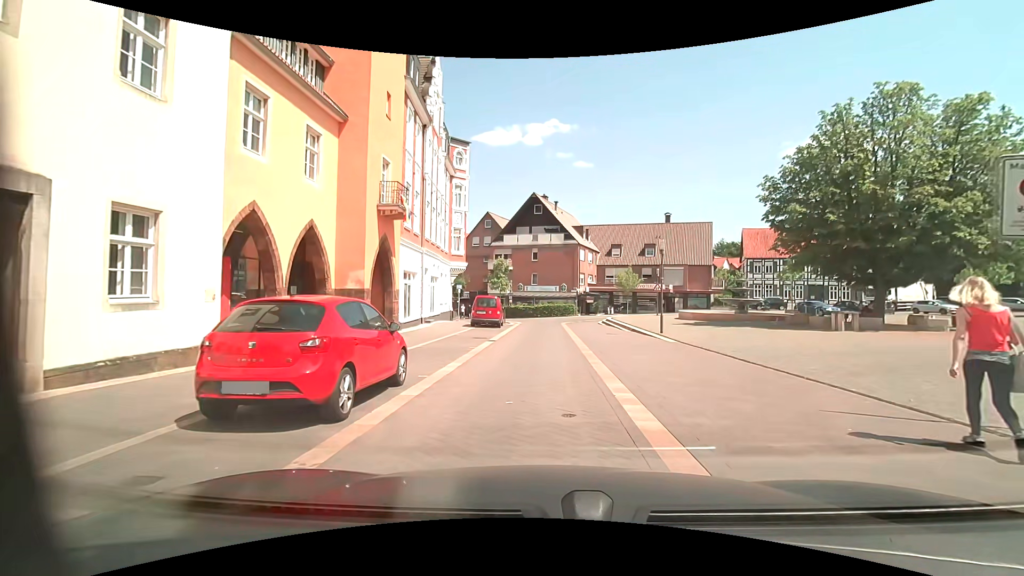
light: Day
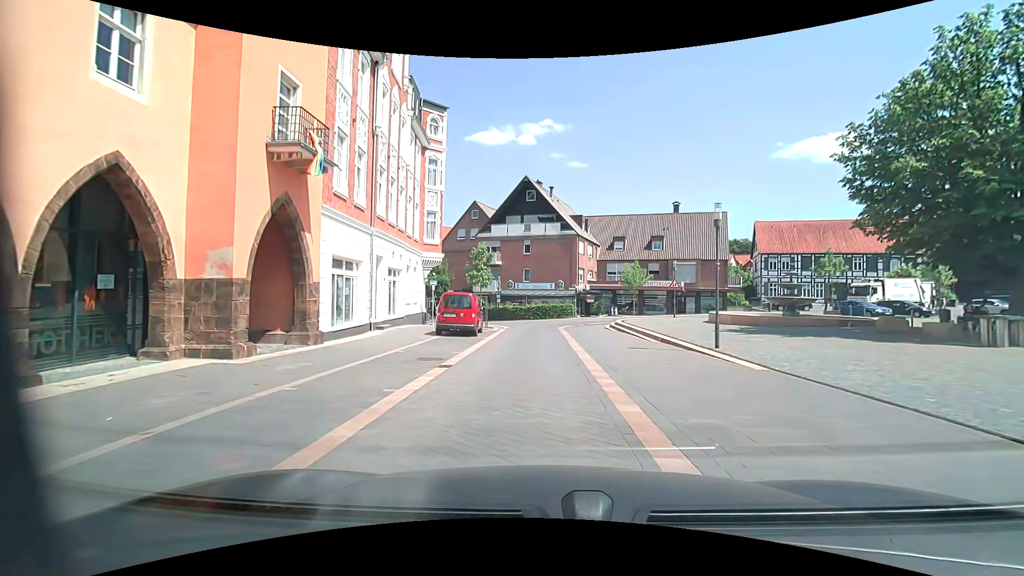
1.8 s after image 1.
(+0.1, +7.8) m; 0°
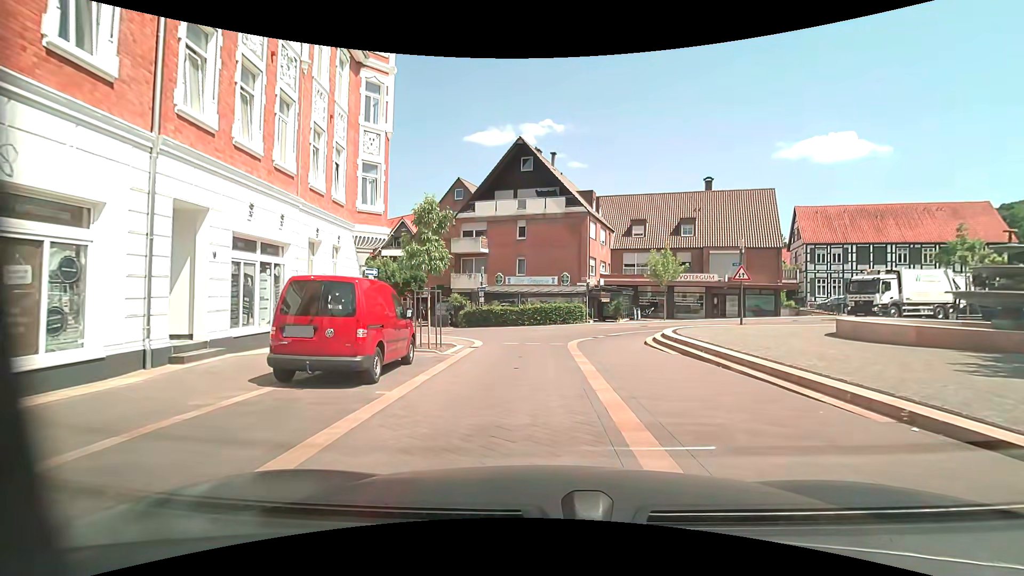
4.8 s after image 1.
(+0.3, +12.4) m; +1°
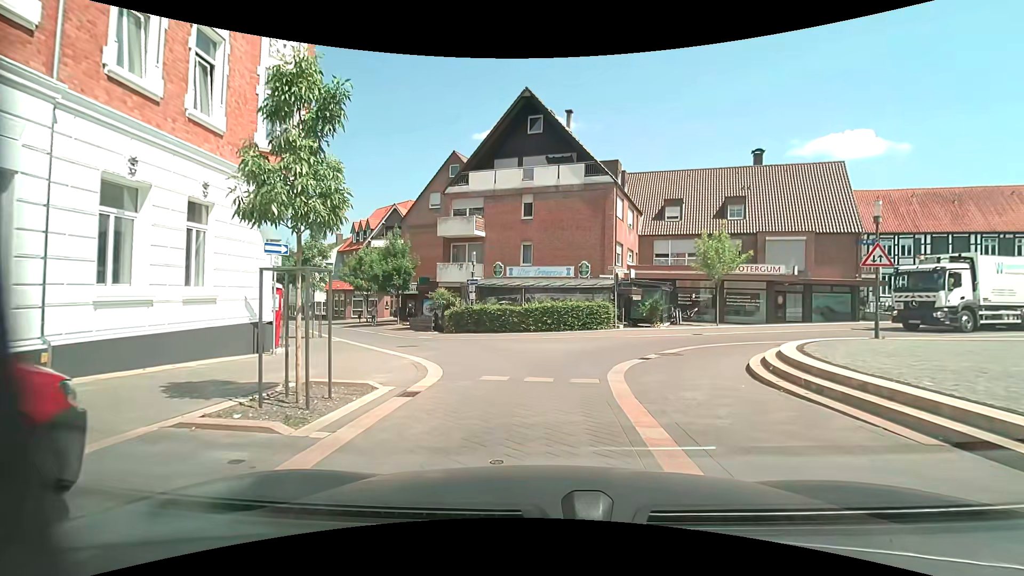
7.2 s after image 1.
(-0.1, +8.8) m; -1°
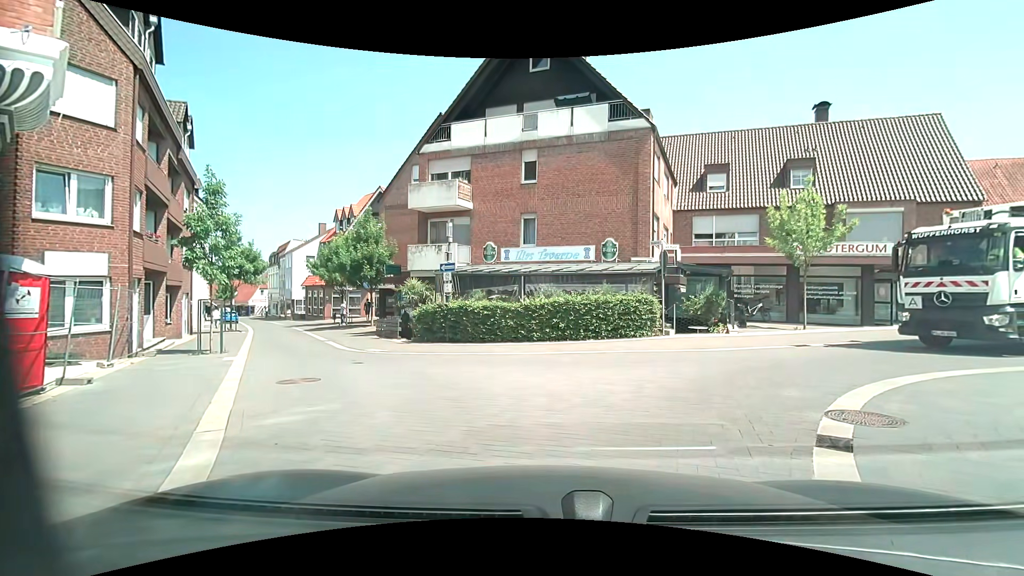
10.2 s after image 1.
(0.0, +7.9) m; +2°
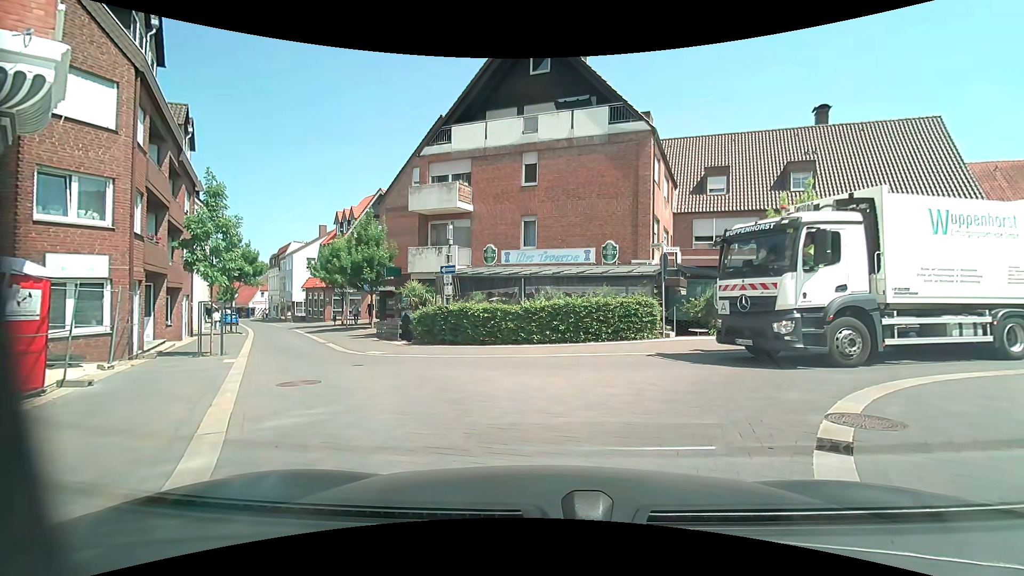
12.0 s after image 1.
(0.0, +0.1) m; 0°
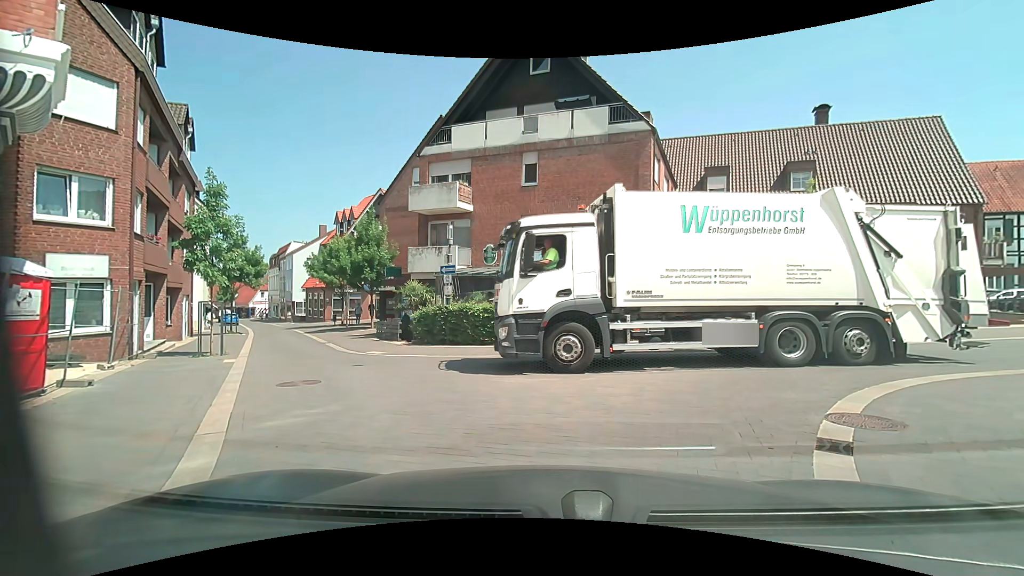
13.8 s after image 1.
(0.0, 0.0) m; 0°
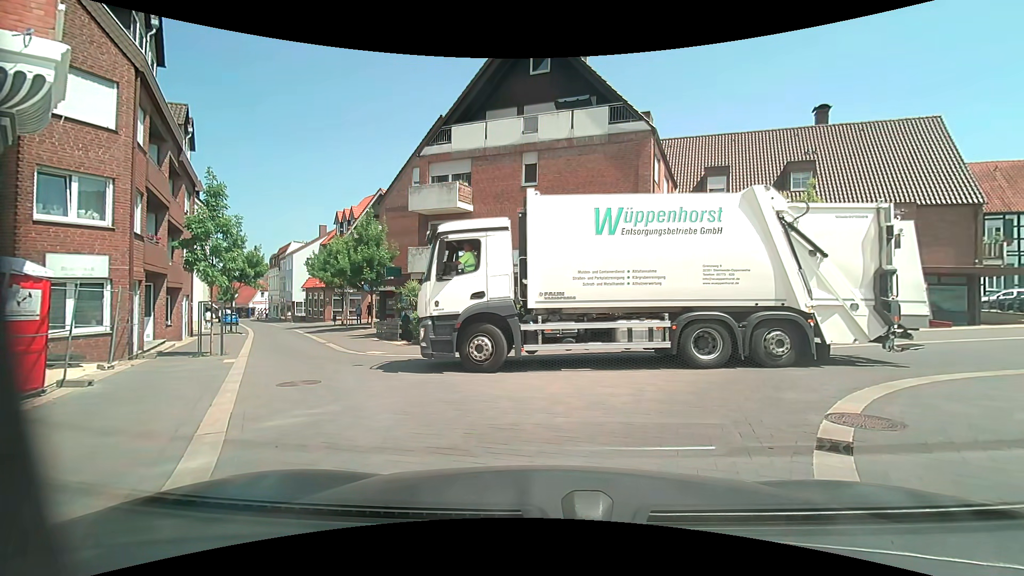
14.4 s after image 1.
(0.0, 0.0) m; 0°
